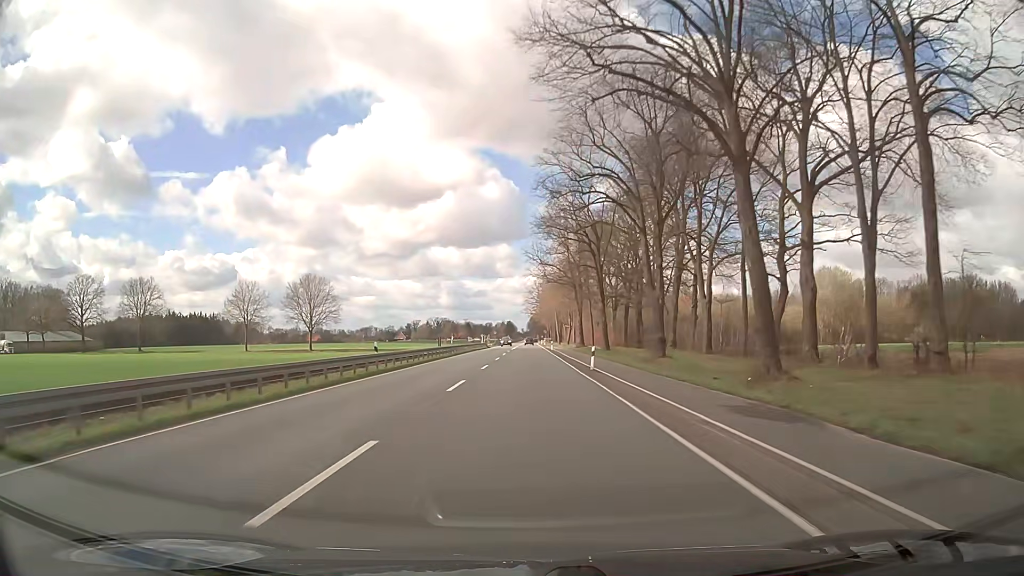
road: primary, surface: asphalt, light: Day
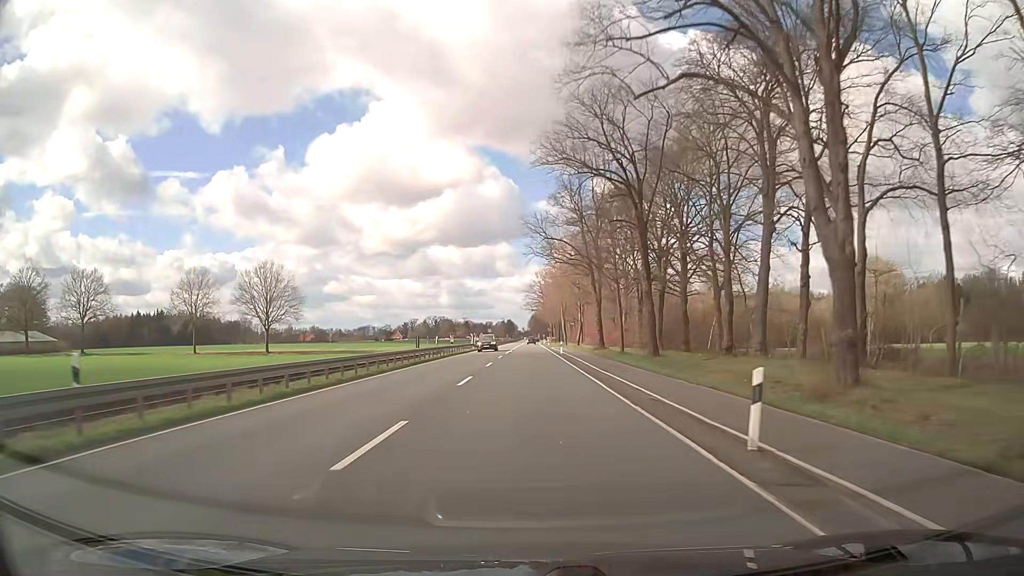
(-0.2, +22.2) m; 0°
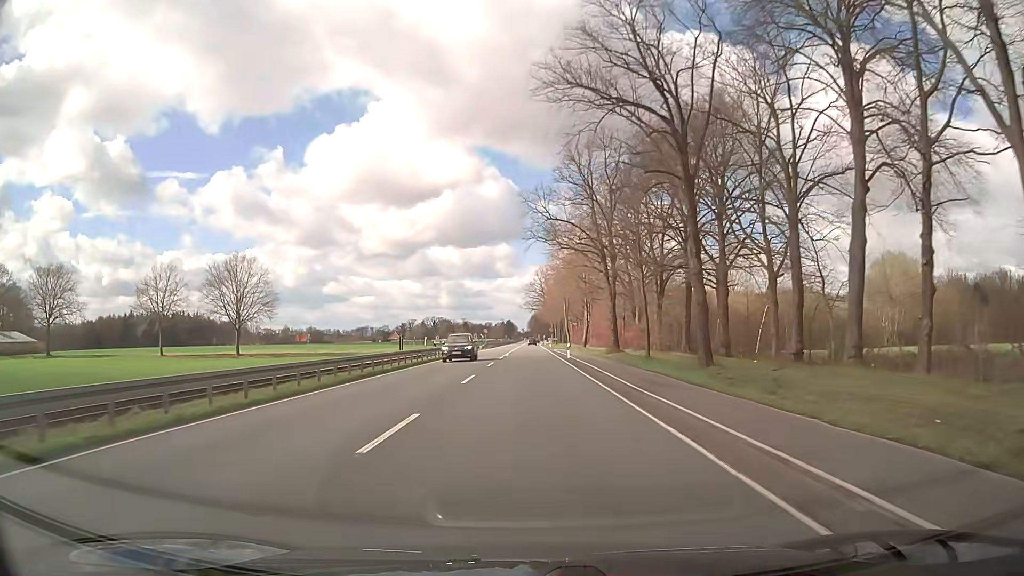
(0.0, +11.1) m; -1°
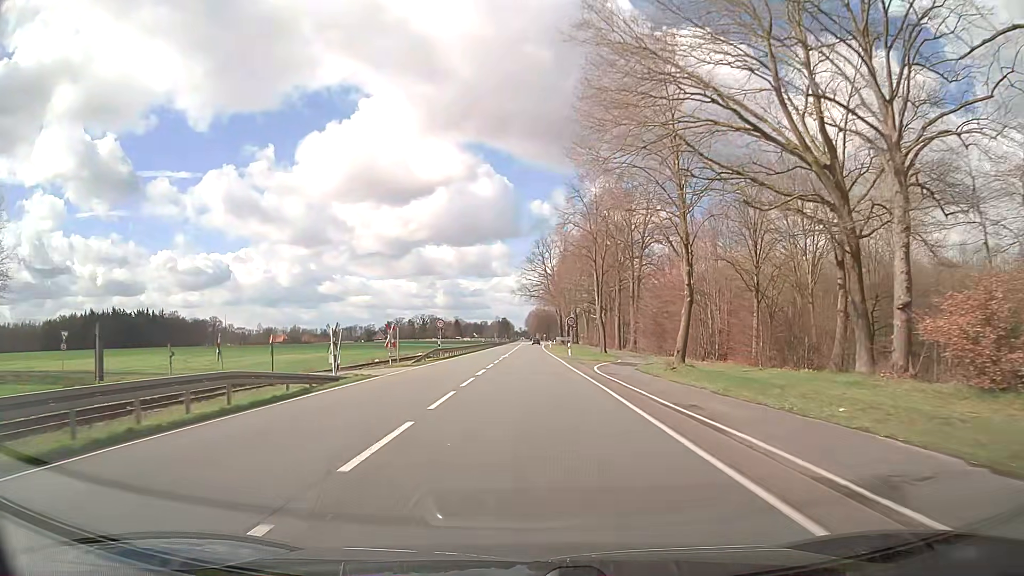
(+0.6, +55.6) m; +1°
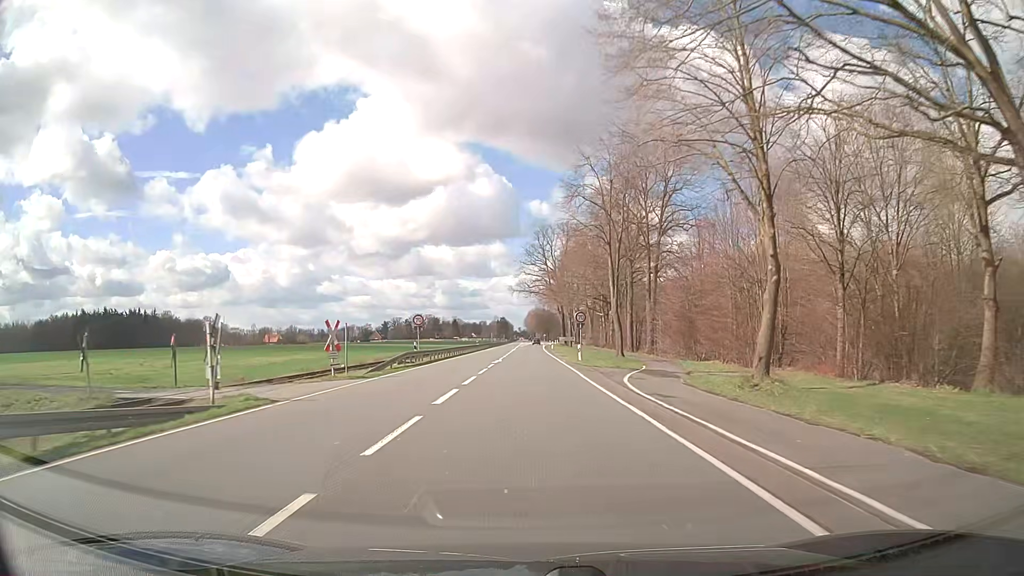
(0.0, +11.1) m; 0°
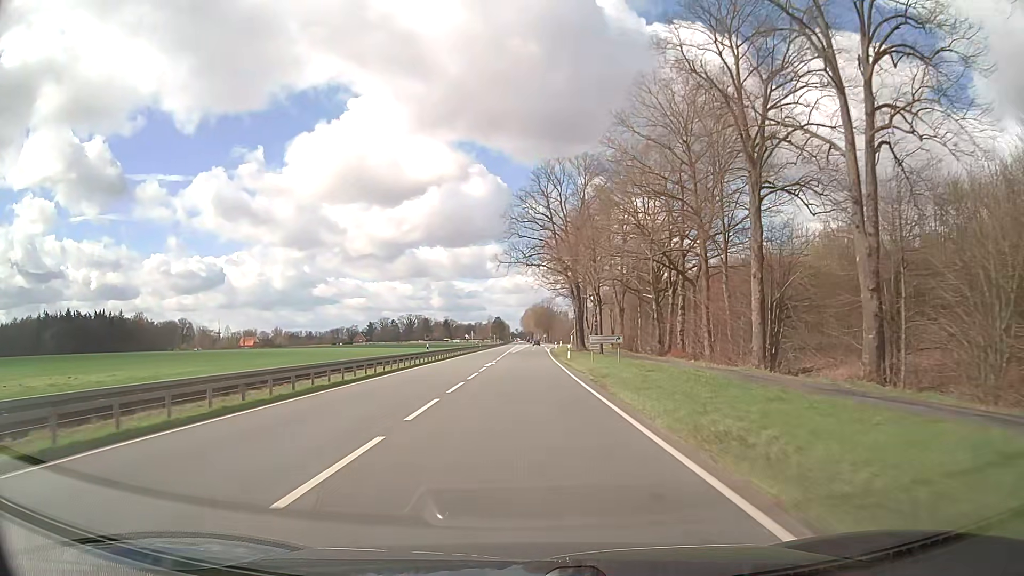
(+0.2, +44.6) m; 0°
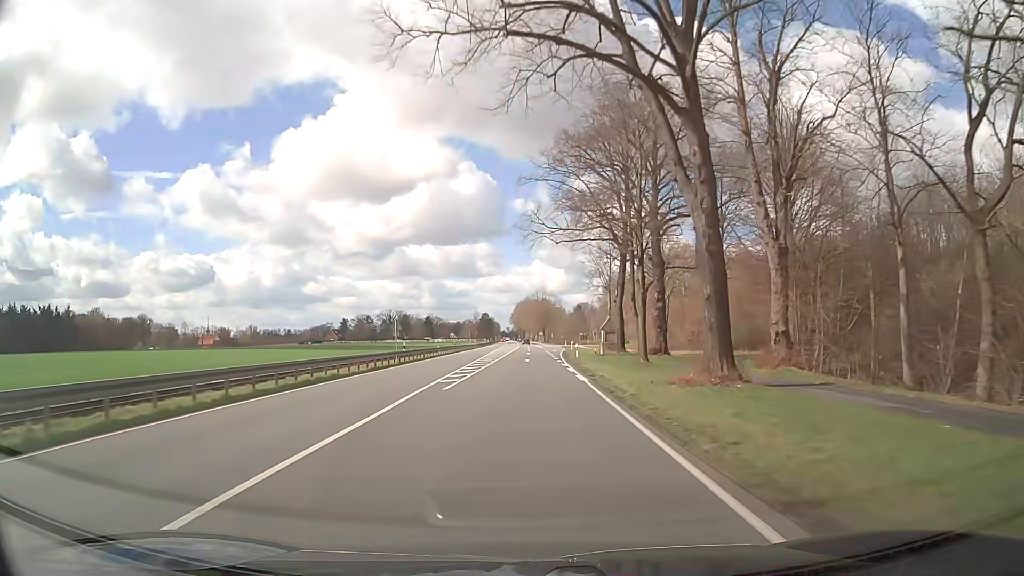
(+0.3, +55.7) m; +1°
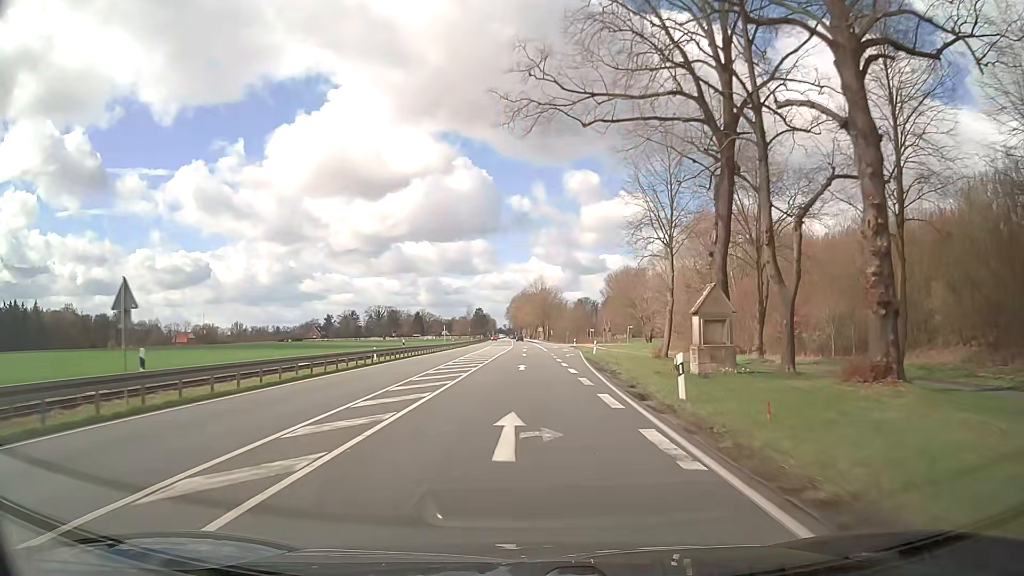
(+0.1, +33.4) m; 0°
(0, +10) (0, +20) (0, +30) (0, +40) (0, +50) (0, +60) (0, +70) (0, +80) (-1, +90) (-1, +100) m
